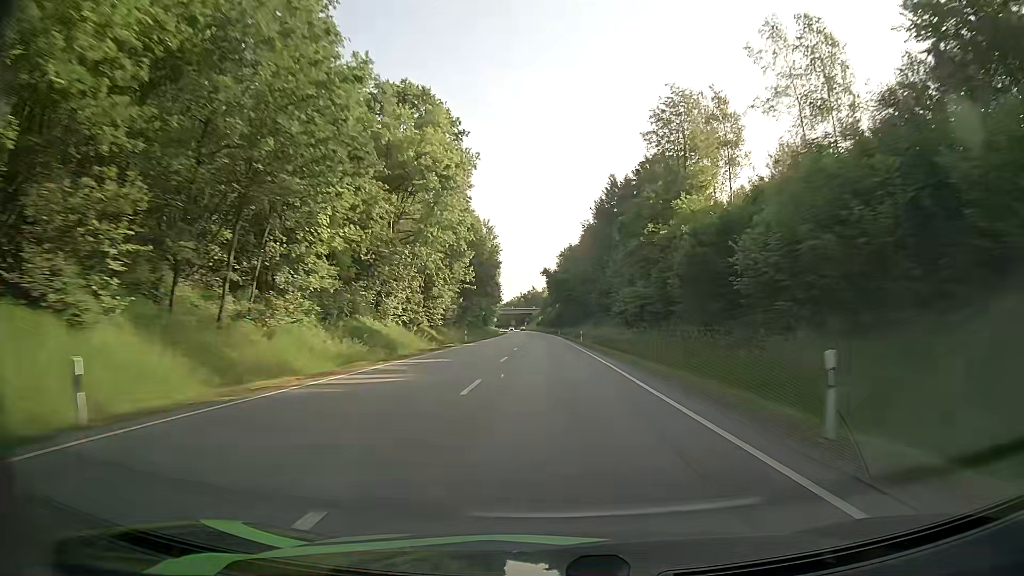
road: primary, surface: asphalt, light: Day
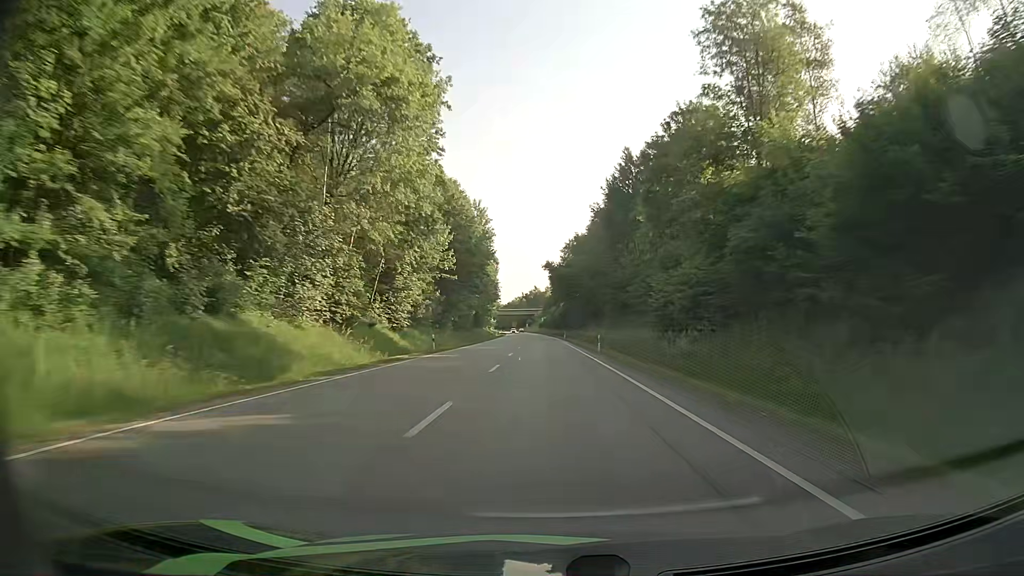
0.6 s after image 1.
(0.0, +17.4) m; 0°
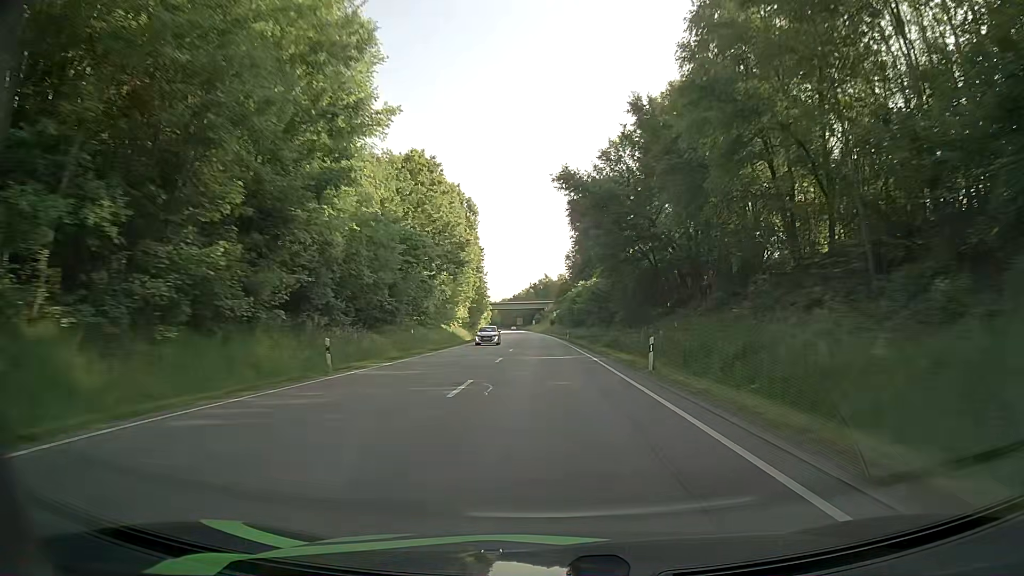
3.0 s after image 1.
(-0.8, +69.6) m; -1°
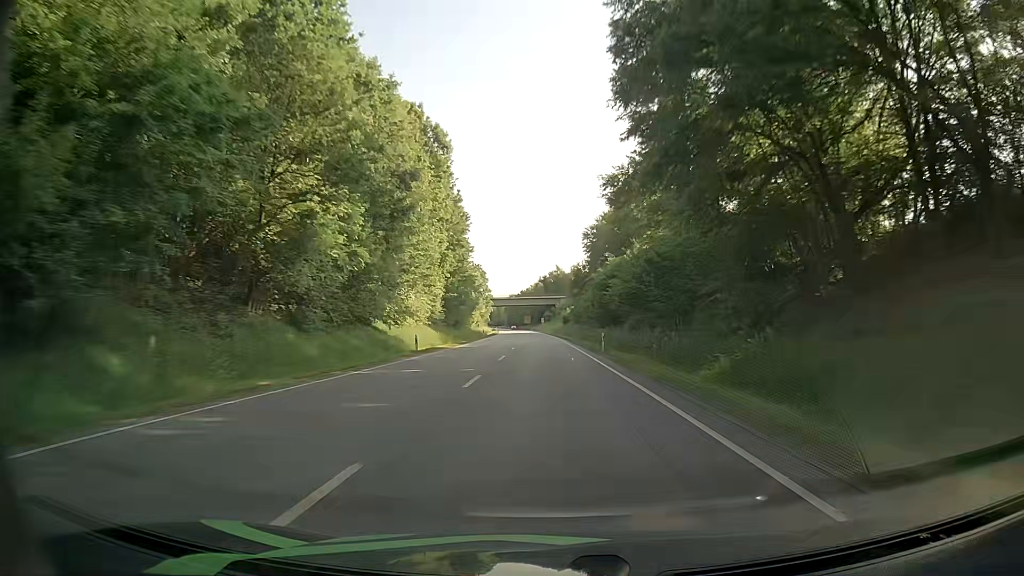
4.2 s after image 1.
(-0.2, +34.8) m; -1°
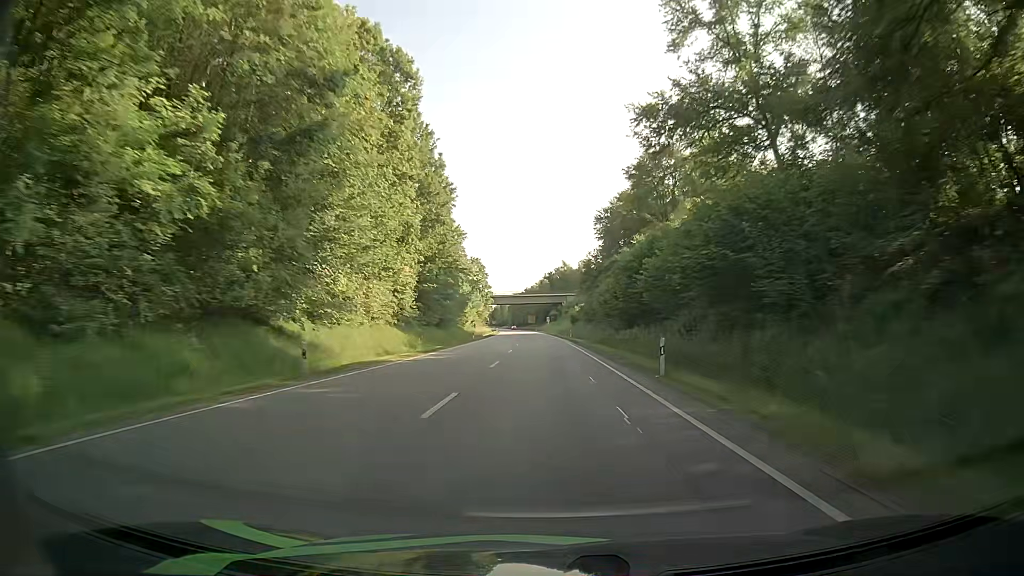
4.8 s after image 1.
(-0.1, +17.4) m; -1°
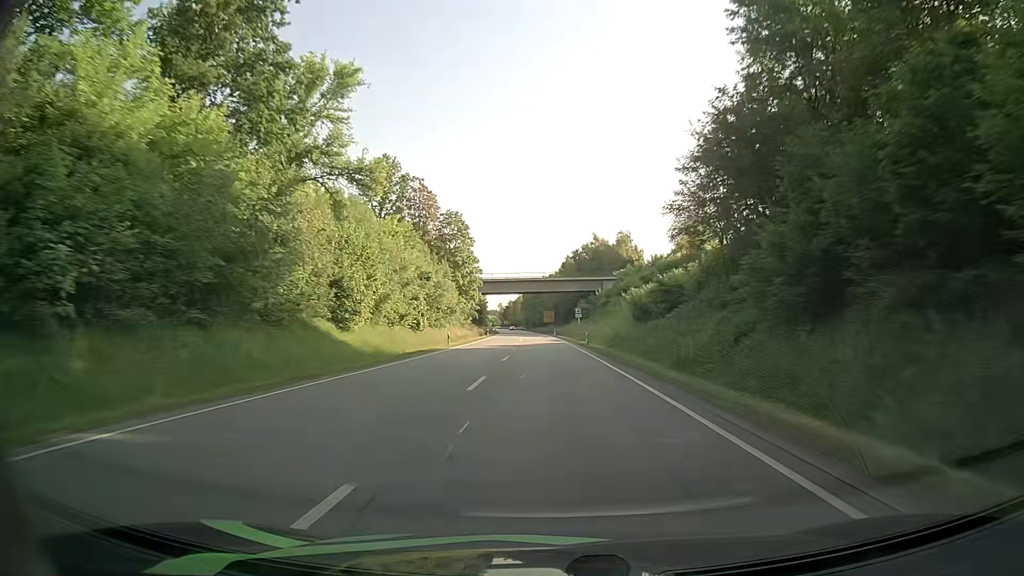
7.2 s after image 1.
(-0.9, +69.6) m; -2°
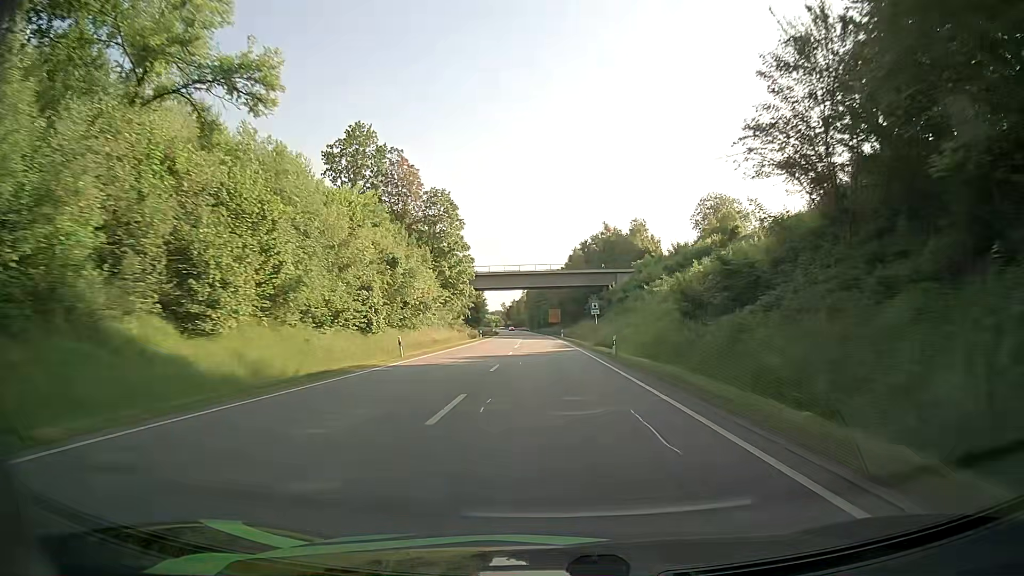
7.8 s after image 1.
(0.0, +17.4) m; 0°
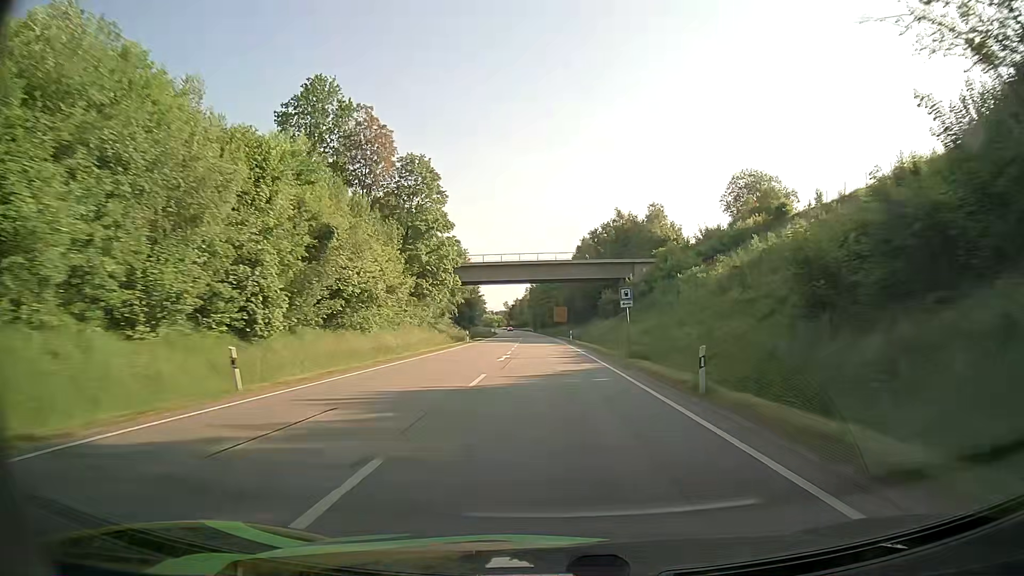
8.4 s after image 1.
(-0.1, +17.4) m; -1°
(0, +10) (0, +20) (0, +30) (0, +40) (0, +50) (-1, +60) (-1, +70) (-1, +80) (-2, +90) (-2, +100) m
